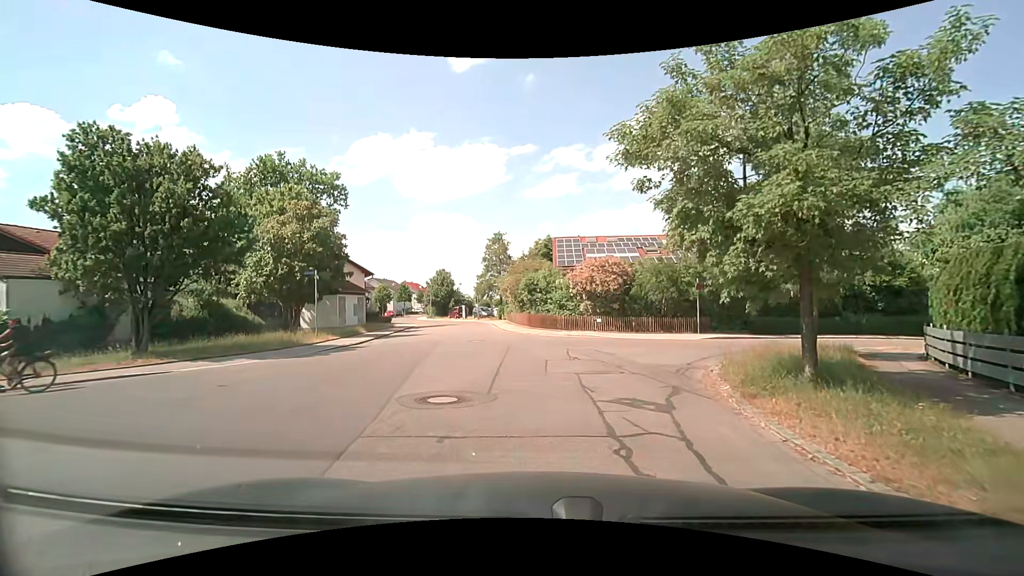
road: residential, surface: asphalt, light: Day
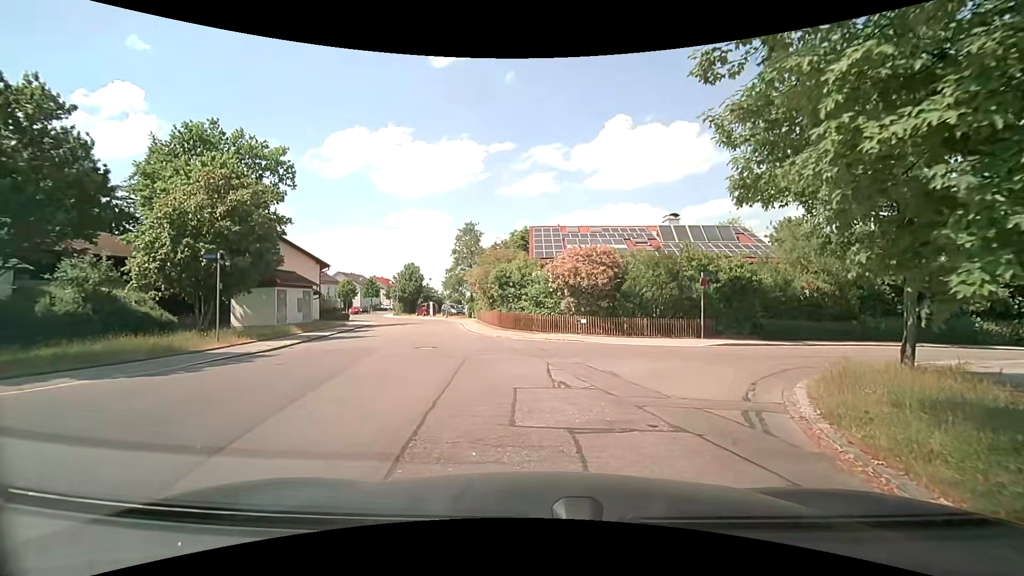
(0.0, +5.1) m; +1°
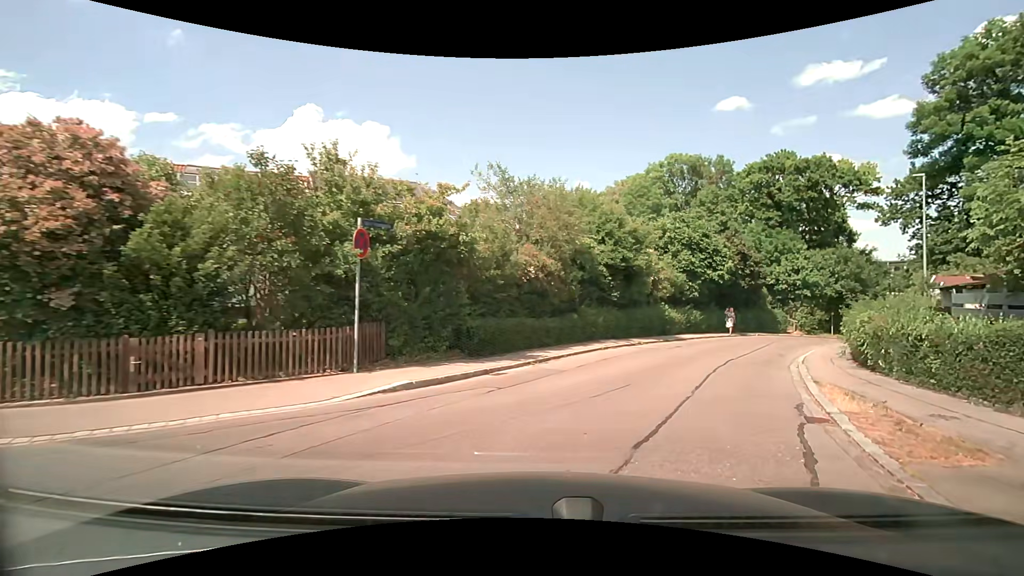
(+3.7, +13.7) m; +33°
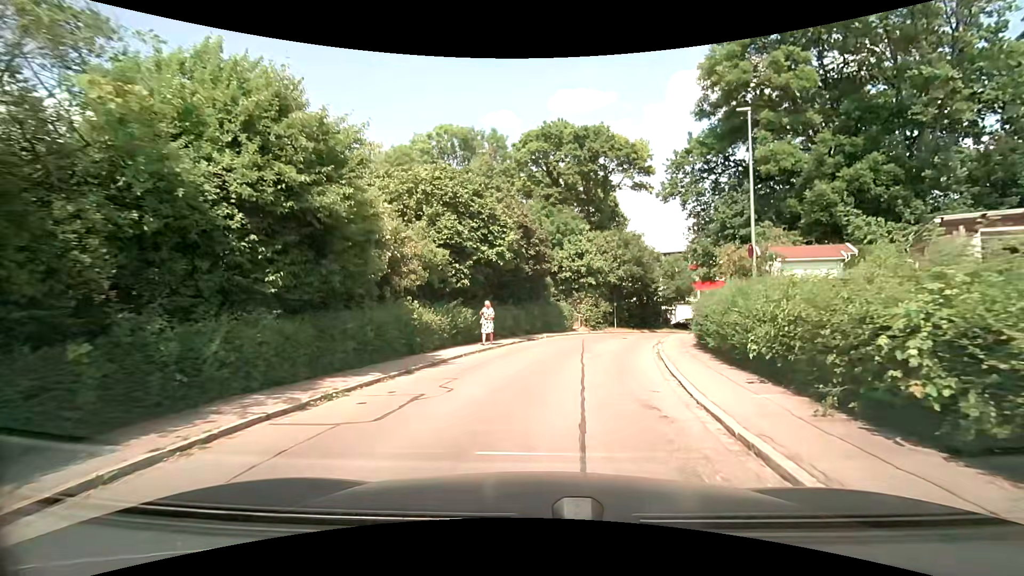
(+3.7, +12.5) m; +26°
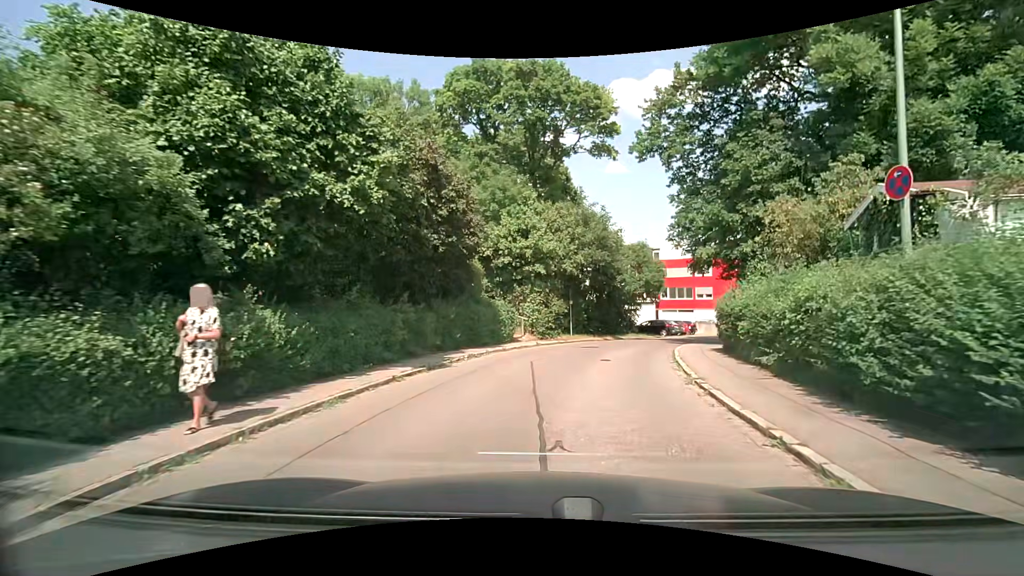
(+0.5, +11.0) m; +6°
(+1, +10) (+3, +20) (+7, +29) (+13, +37) (+18, +45) (+24, +54) (+30, +62) (+35, +70) (+41, +78) (+47, +86) m
